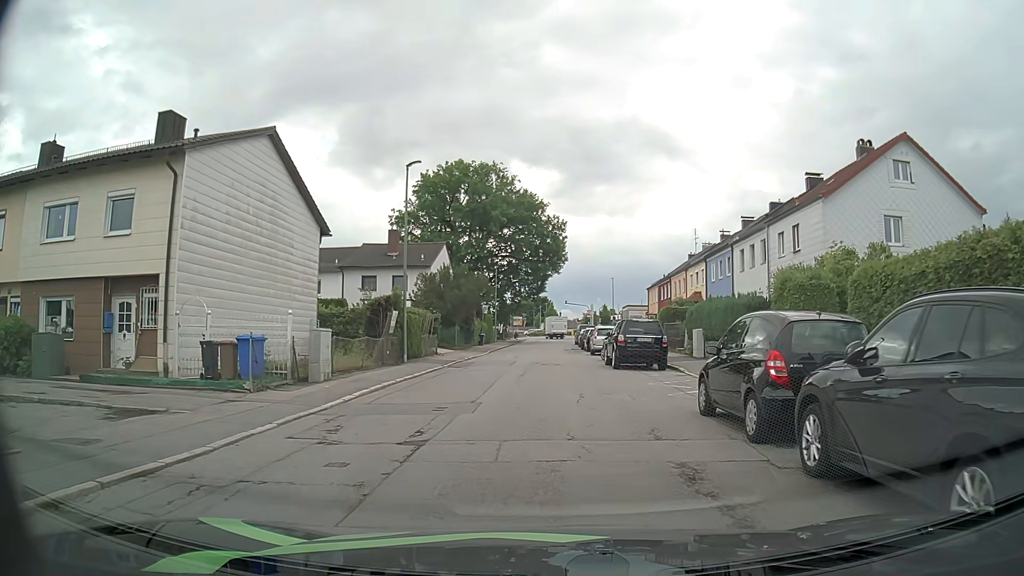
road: residential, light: Day
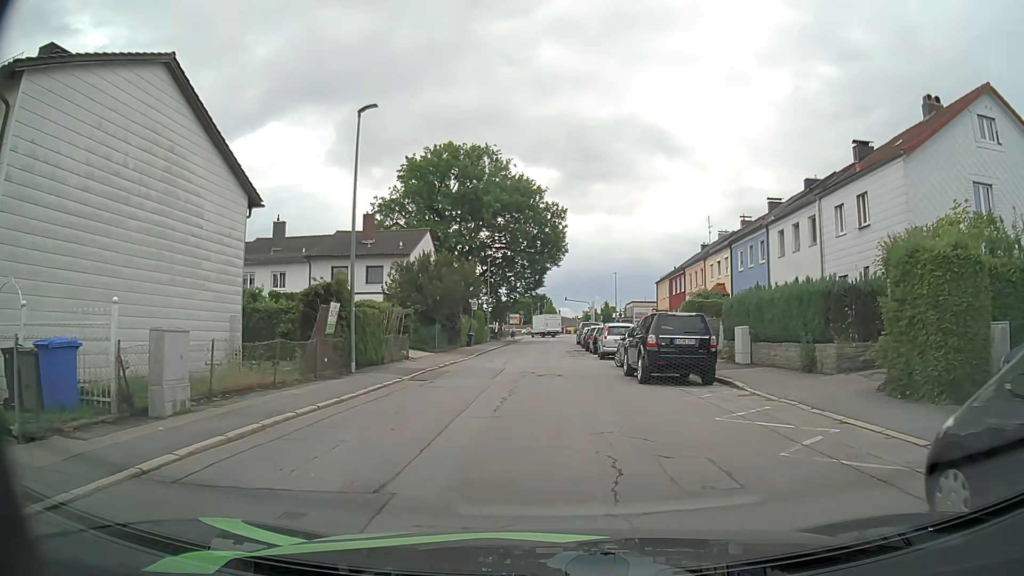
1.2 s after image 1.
(0.0, +7.1) m; 0°
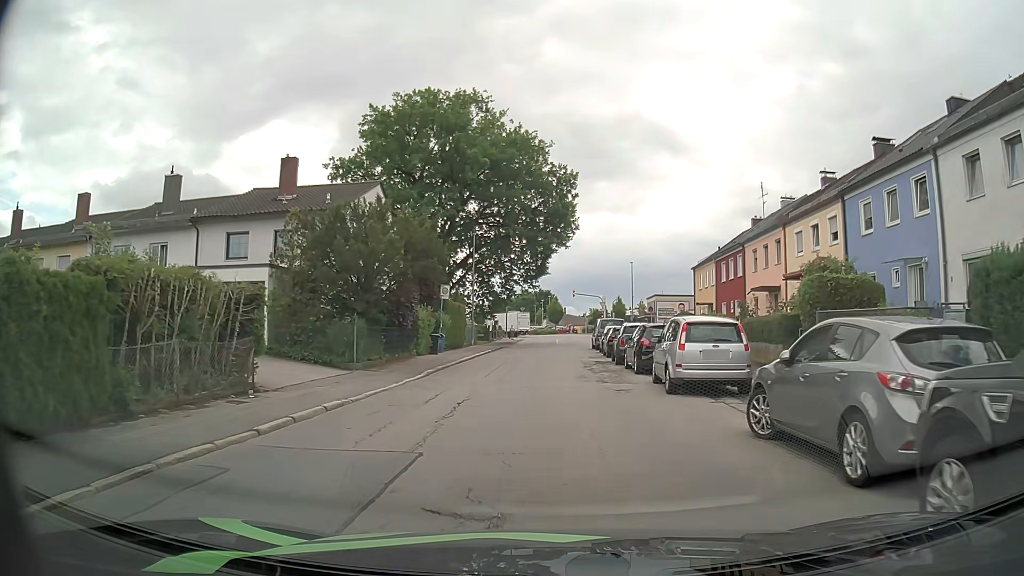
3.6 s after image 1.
(-0.1, +15.9) m; -1°
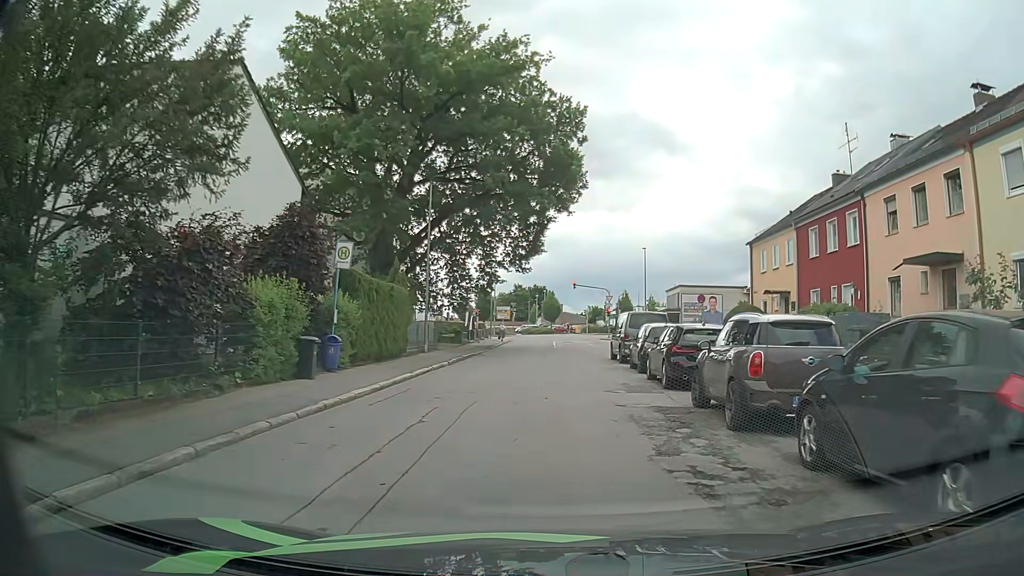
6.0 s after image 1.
(+0.1, +16.2) m; +1°
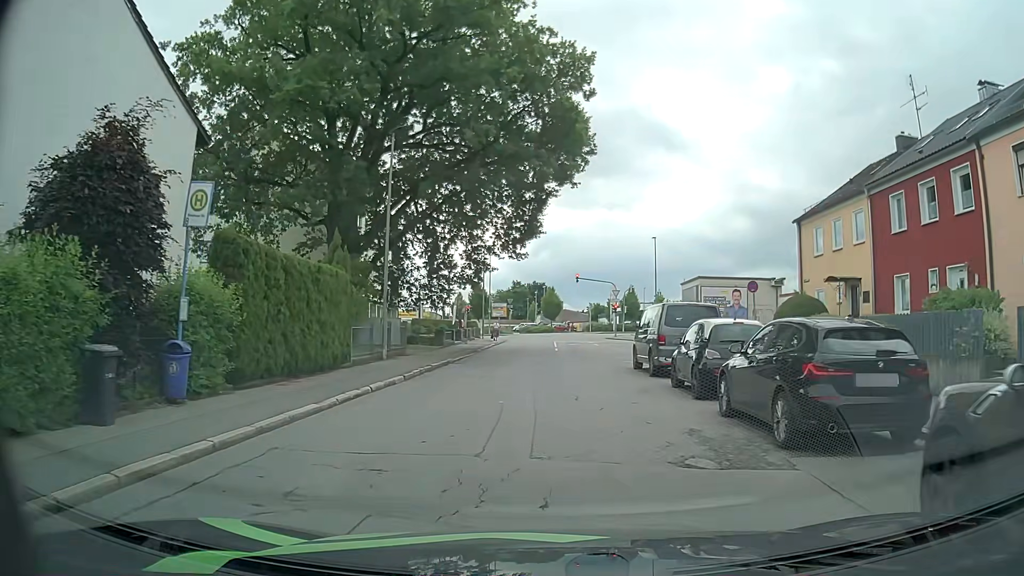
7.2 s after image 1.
(-0.1, +7.6) m; 0°
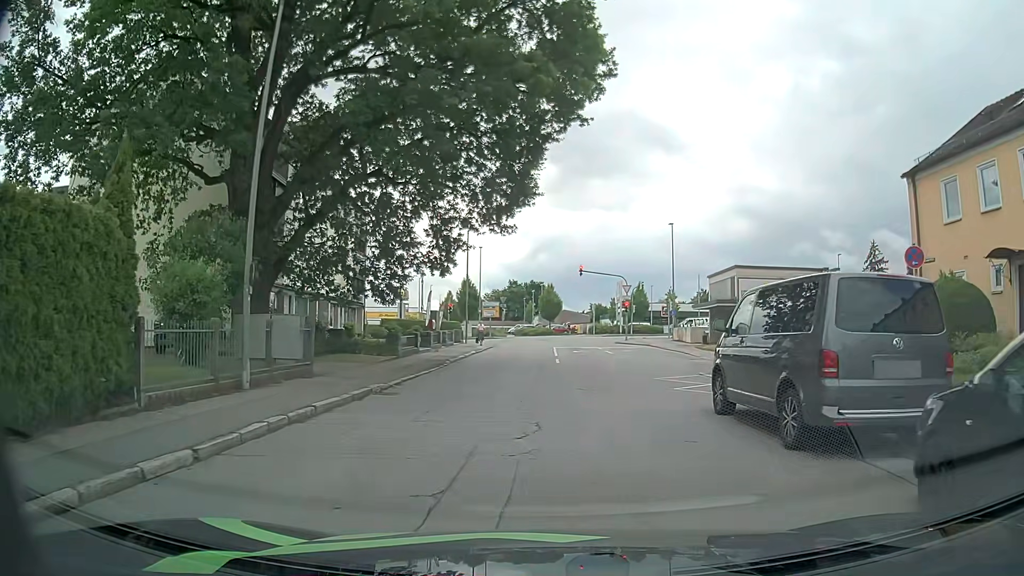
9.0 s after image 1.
(-0.1, +10.5) m; 0°
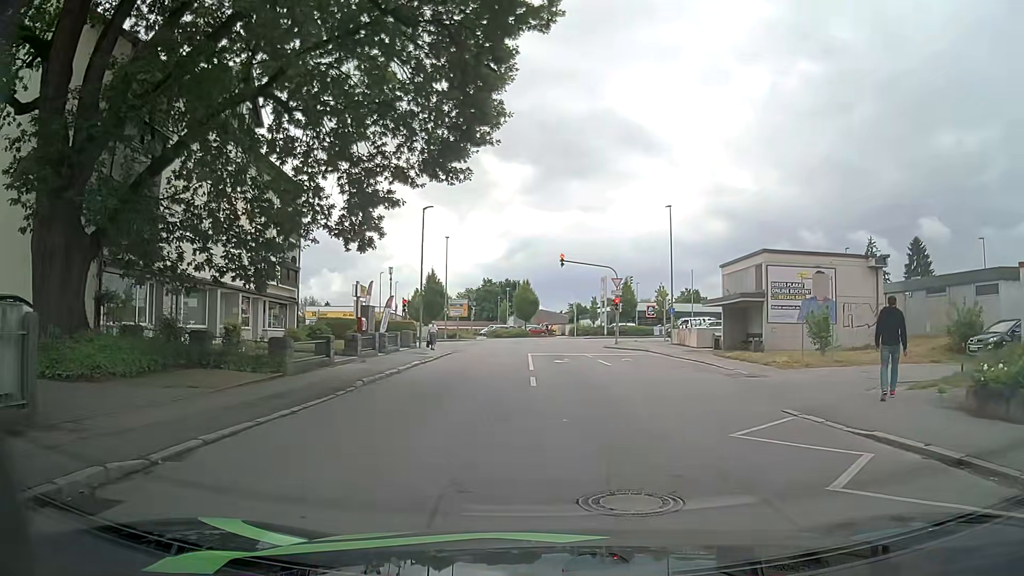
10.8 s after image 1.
(+0.1, +9.3) m; +1°
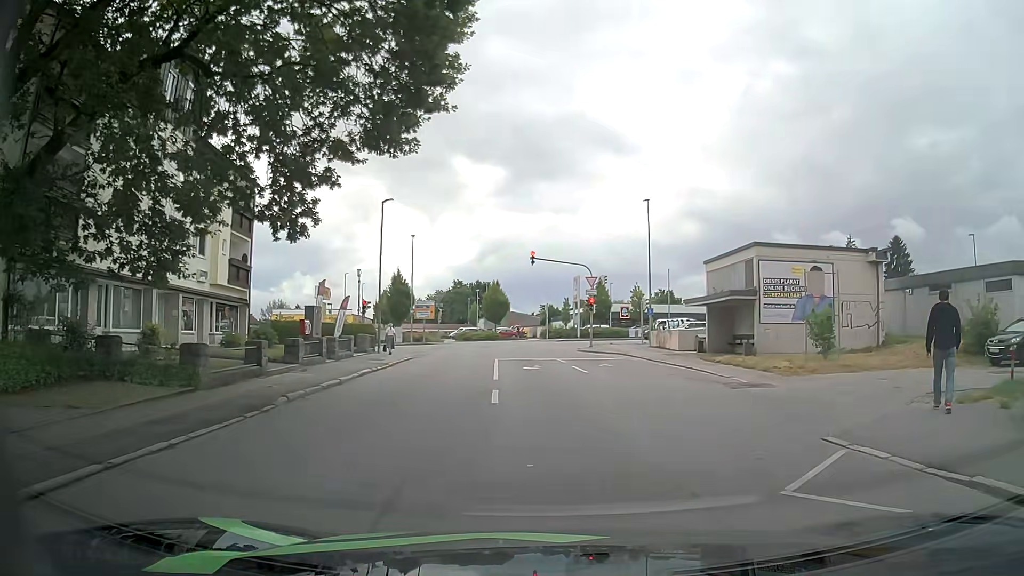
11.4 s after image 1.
(+0.1, +3.1) m; +4°
